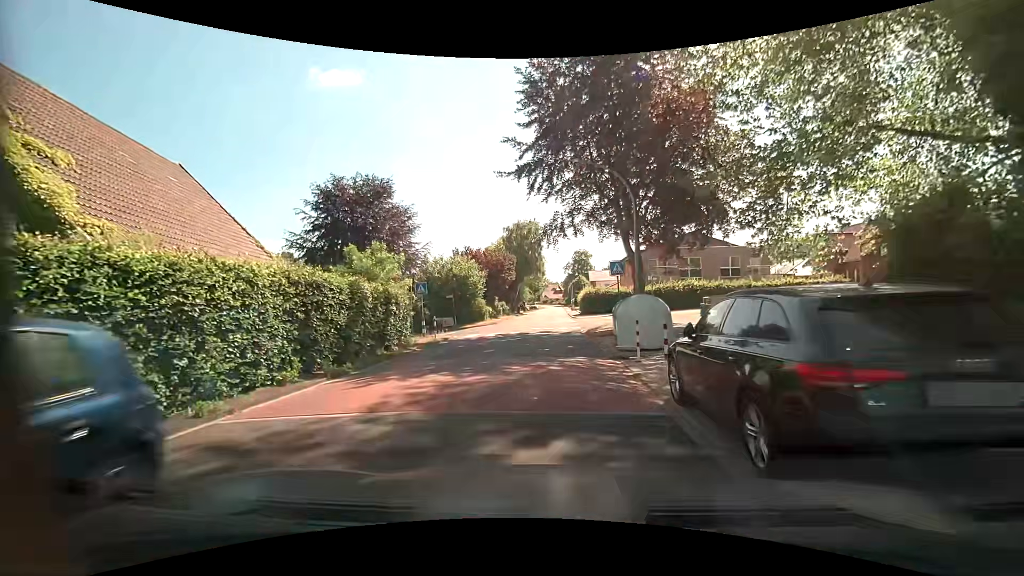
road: residential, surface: asphalt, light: Day
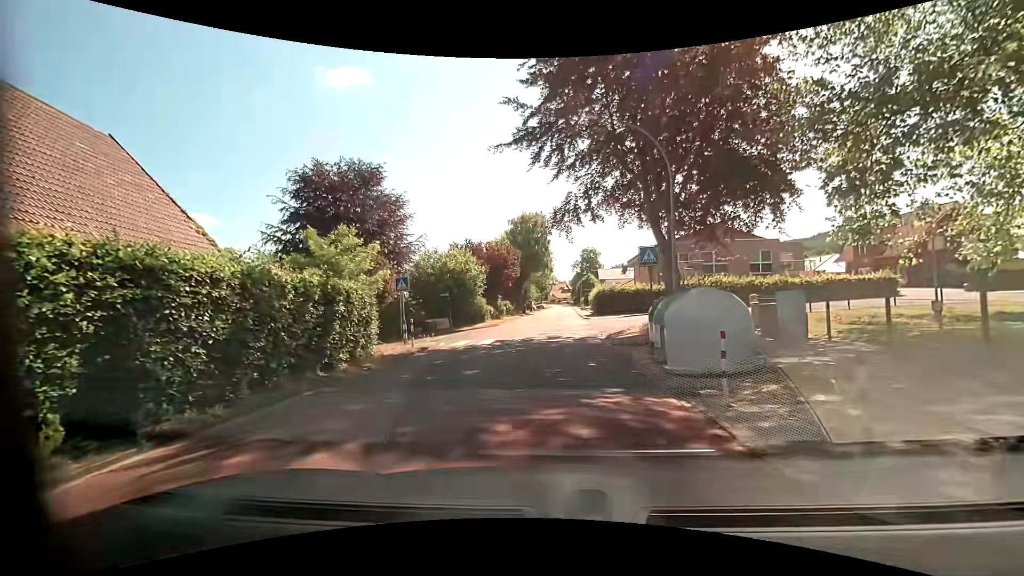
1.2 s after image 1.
(0.0, +5.0) m; -1°
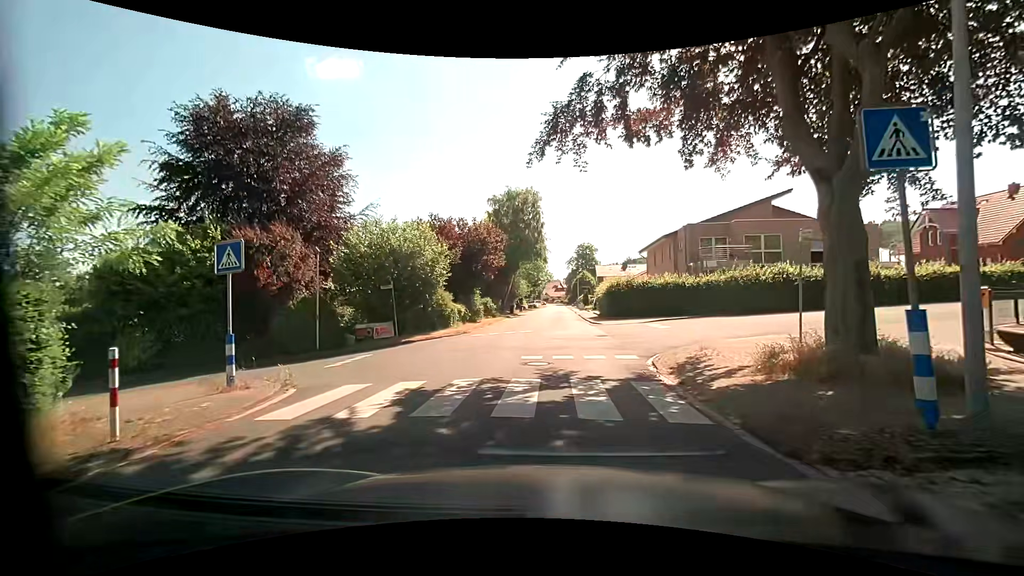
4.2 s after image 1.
(+0.1, +11.7) m; 0°
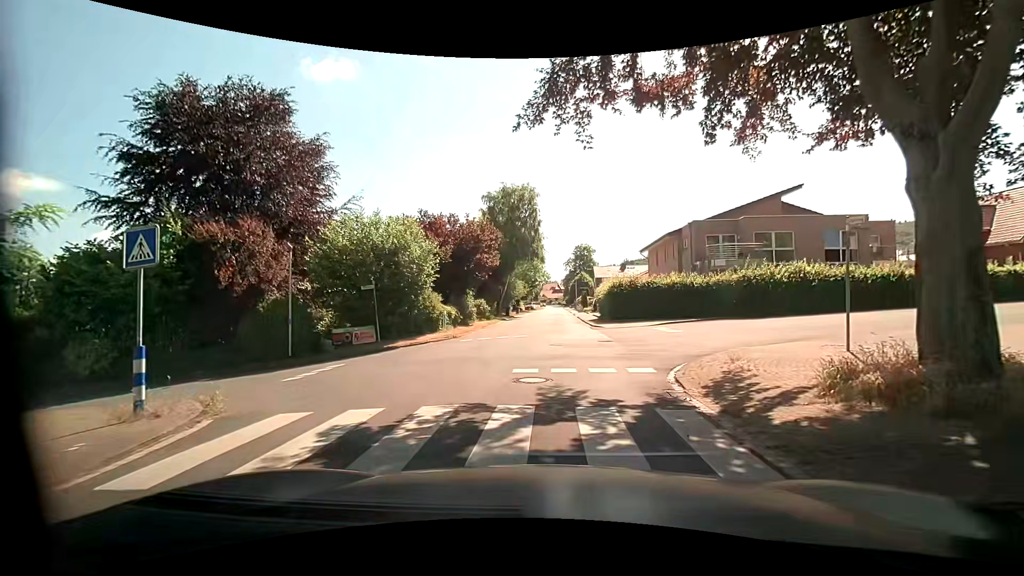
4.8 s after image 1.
(+0.1, +2.2) m; +2°
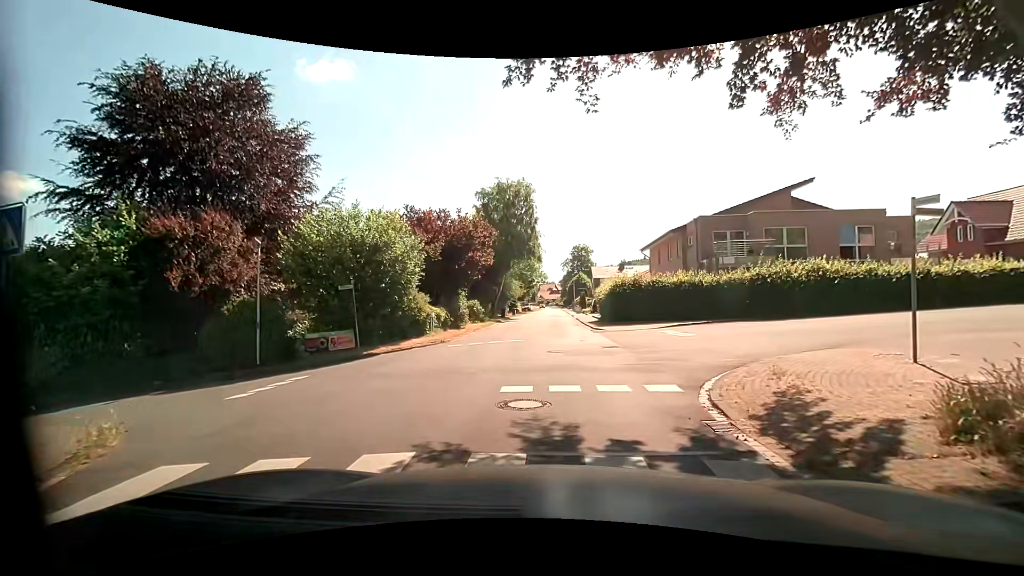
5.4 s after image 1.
(0.0, +2.0) m; 0°
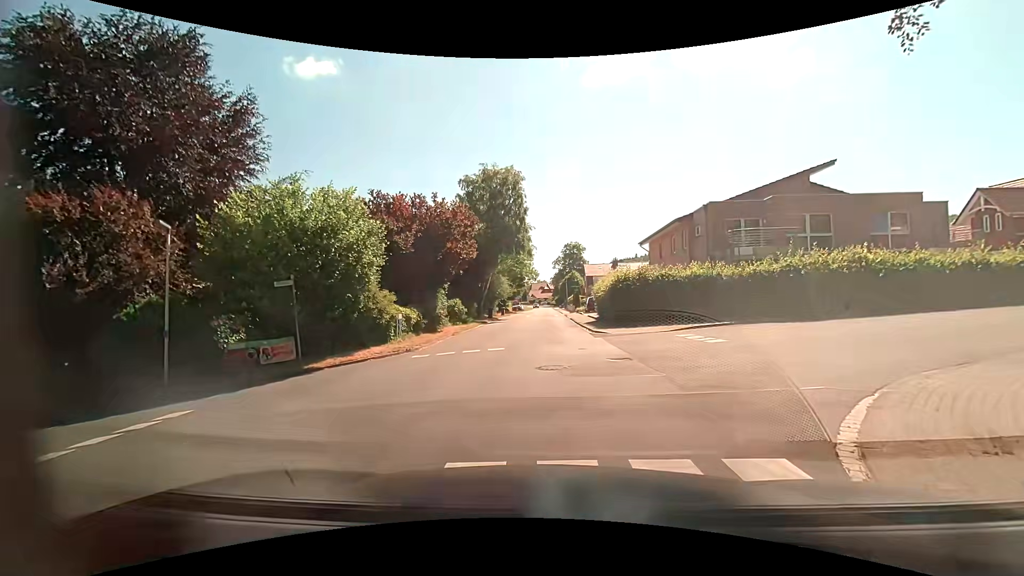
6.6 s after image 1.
(0.0, +4.0) m; 0°
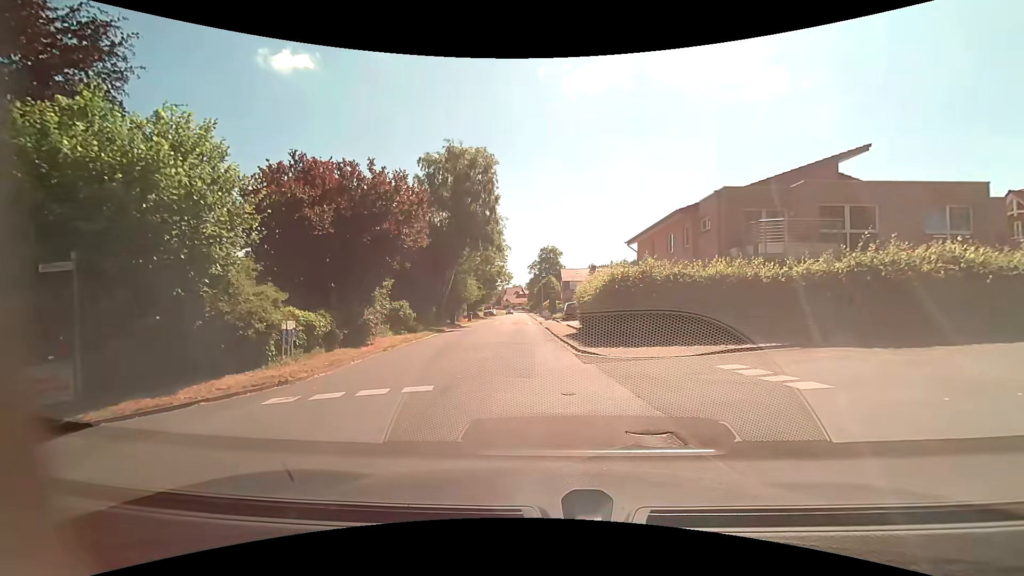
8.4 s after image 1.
(+0.2, +6.4) m; +5°
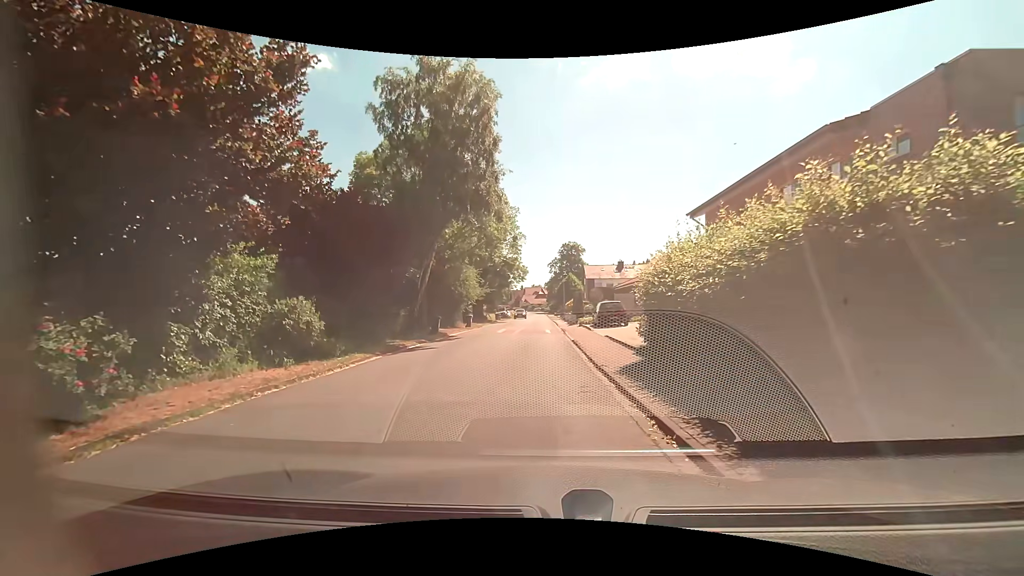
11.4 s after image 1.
(-0.4, +11.9) m; -4°
(0, +10) (0, +20) (0, +30) (0, +40) (-1, +50) (-1, +60) (-1, +70) (-1, +80) (-1, +90) (-1, +100) m
